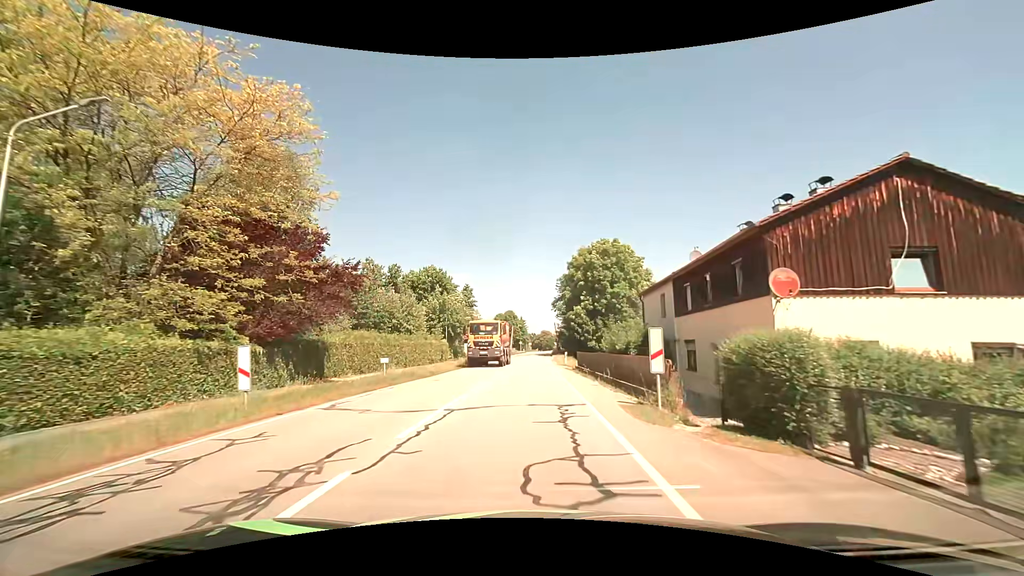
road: secondary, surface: asphalt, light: Day
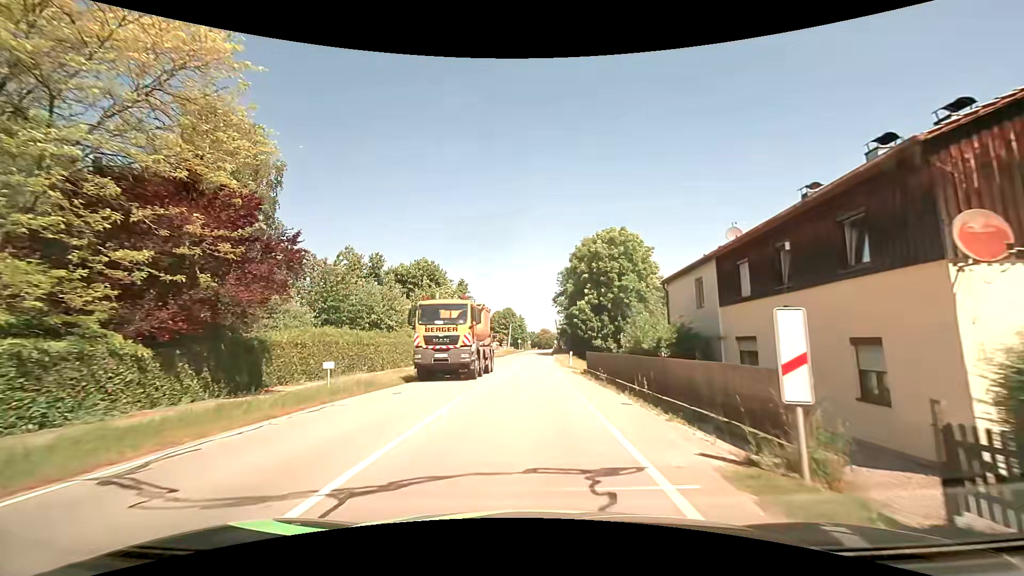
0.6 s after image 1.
(0.0, +5.9) m; +1°
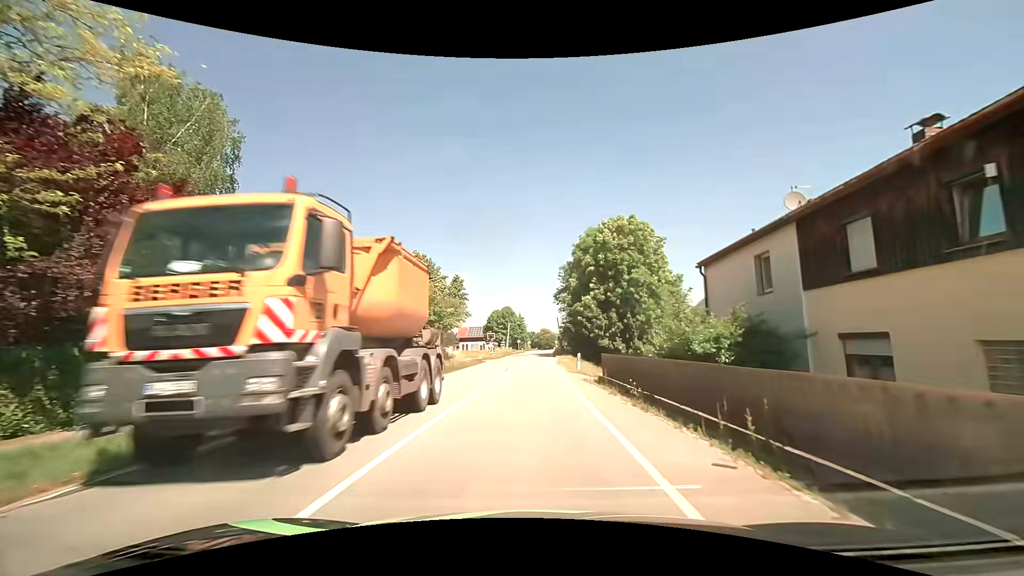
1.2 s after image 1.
(0.0, +5.8) m; 0°
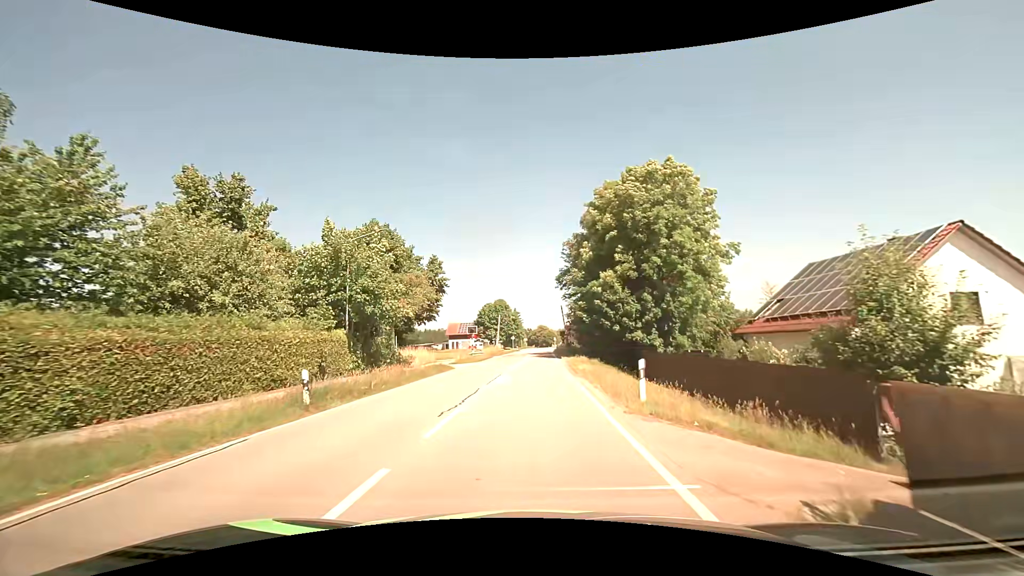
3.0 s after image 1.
(0.0, +16.9) m; 0°
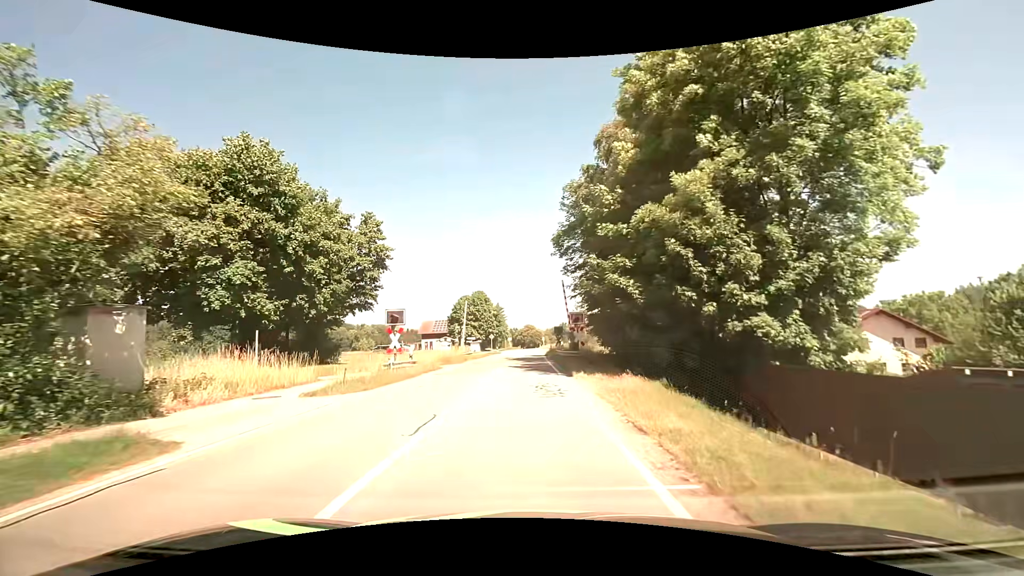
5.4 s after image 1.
(+0.3, +21.8) m; +2°
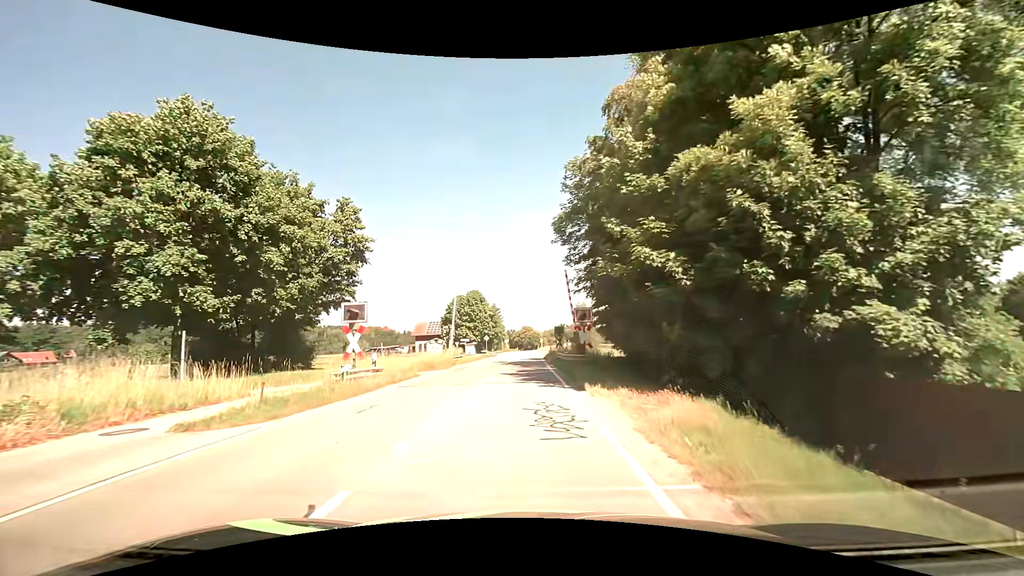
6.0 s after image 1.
(0.0, +5.1) m; 0°
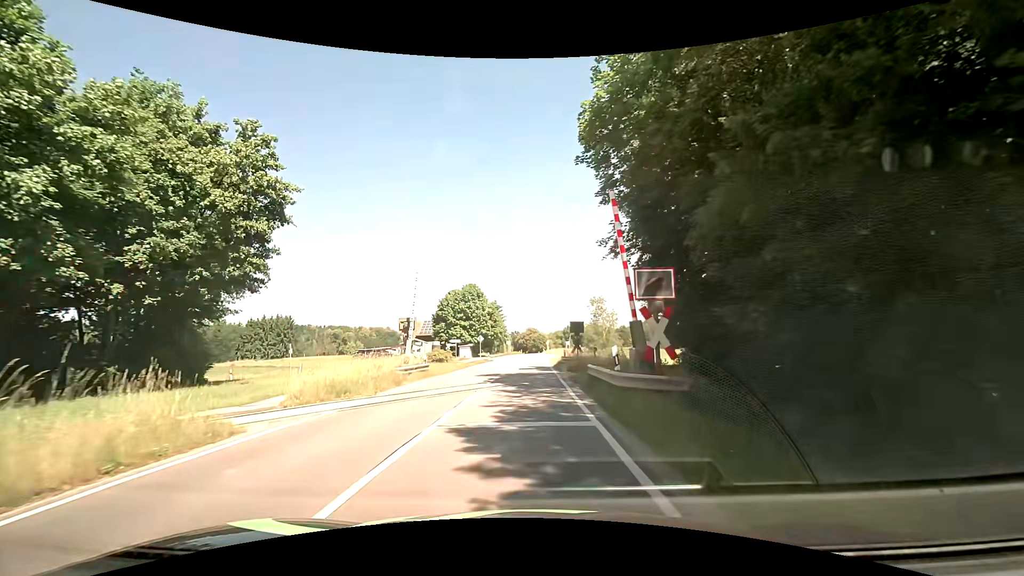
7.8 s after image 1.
(-0.1, +14.5) m; -1°
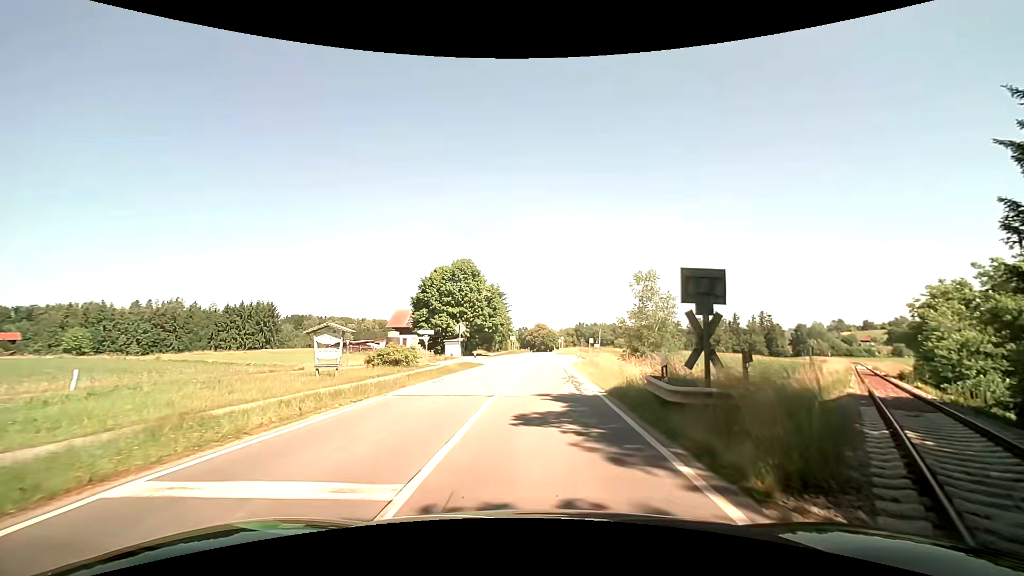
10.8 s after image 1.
(-0.4, +22.9) m; -1°
(0, +10) (0, +20) (0, +30) (+1, +40) (+1, +50) (+1, +60) (+2, +70) (+2, +80) (+2, +90) (+2, +100) m
